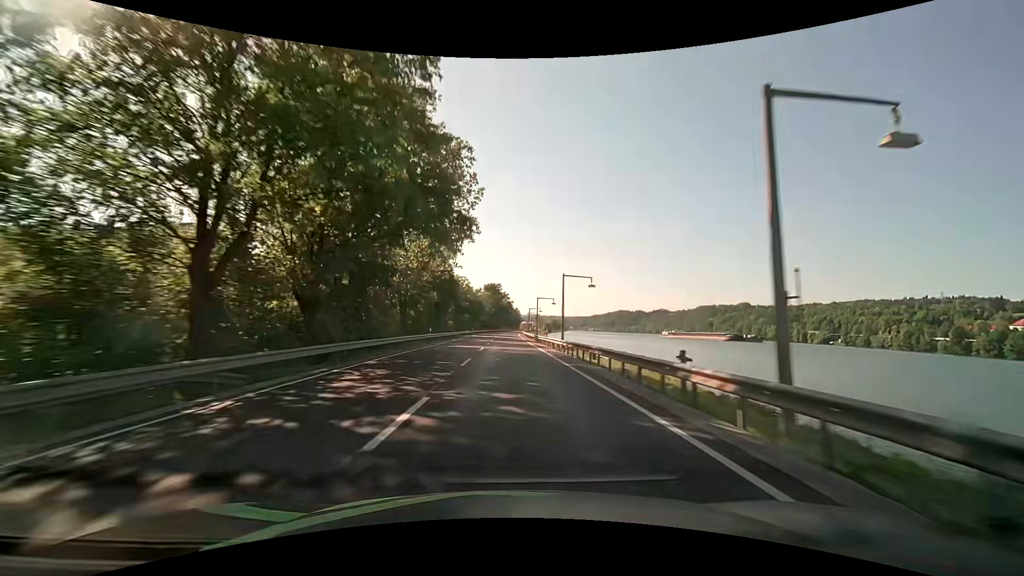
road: primary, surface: asphalt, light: Day
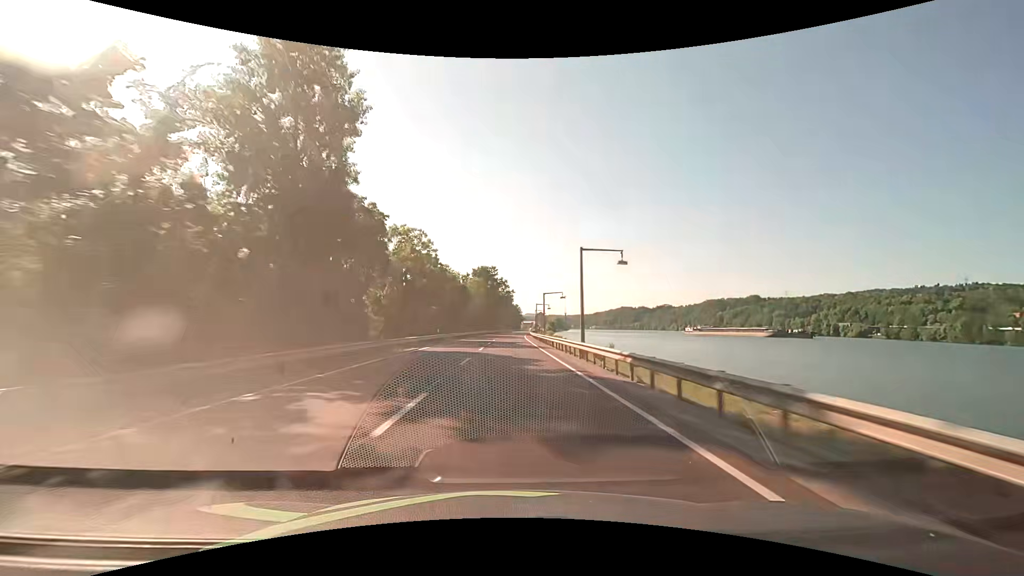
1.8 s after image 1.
(-0.1, +47.5) m; 0°
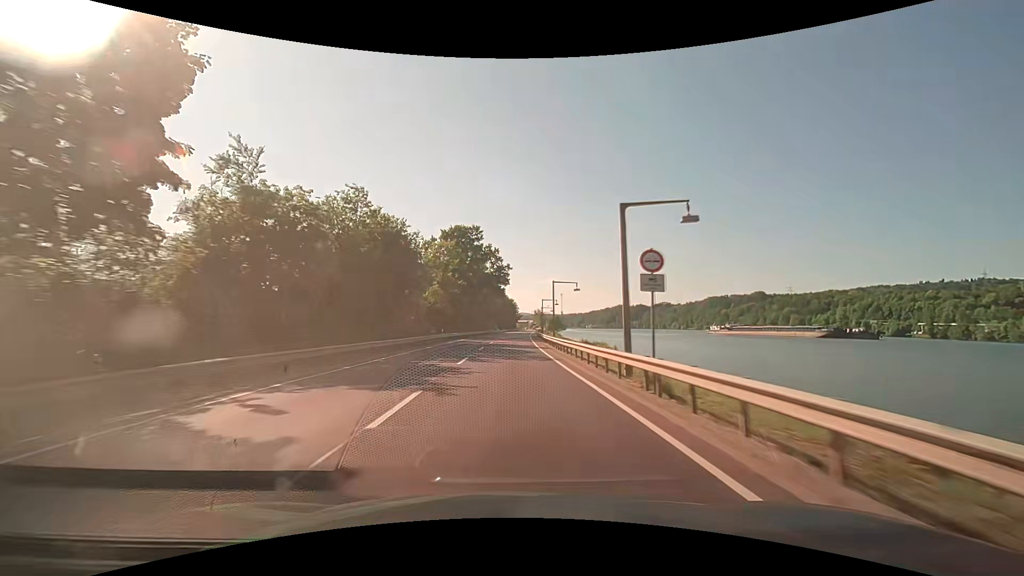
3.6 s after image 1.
(+0.1, +47.6) m; +1°
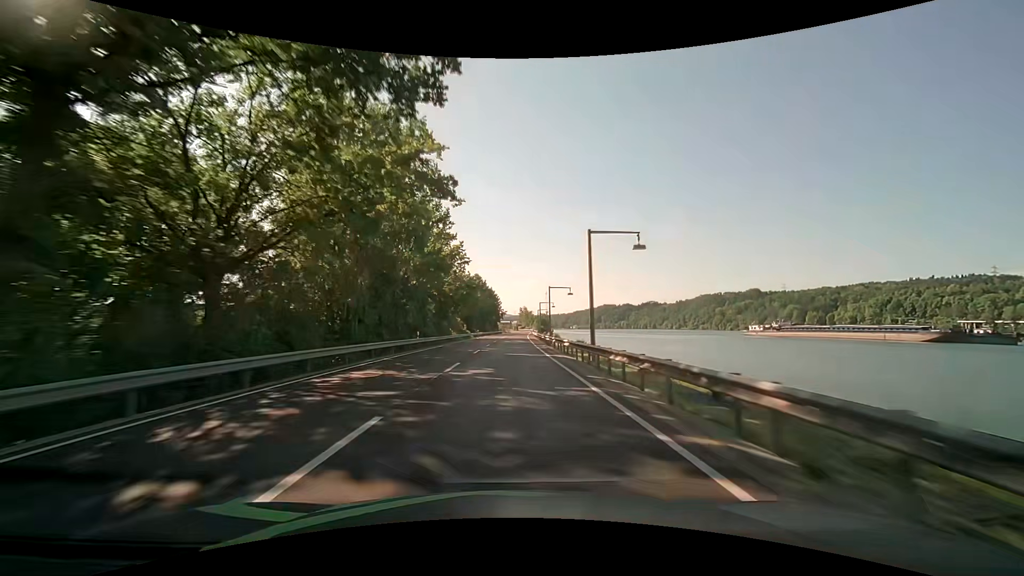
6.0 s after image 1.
(+1.0, +63.4) m; +2°
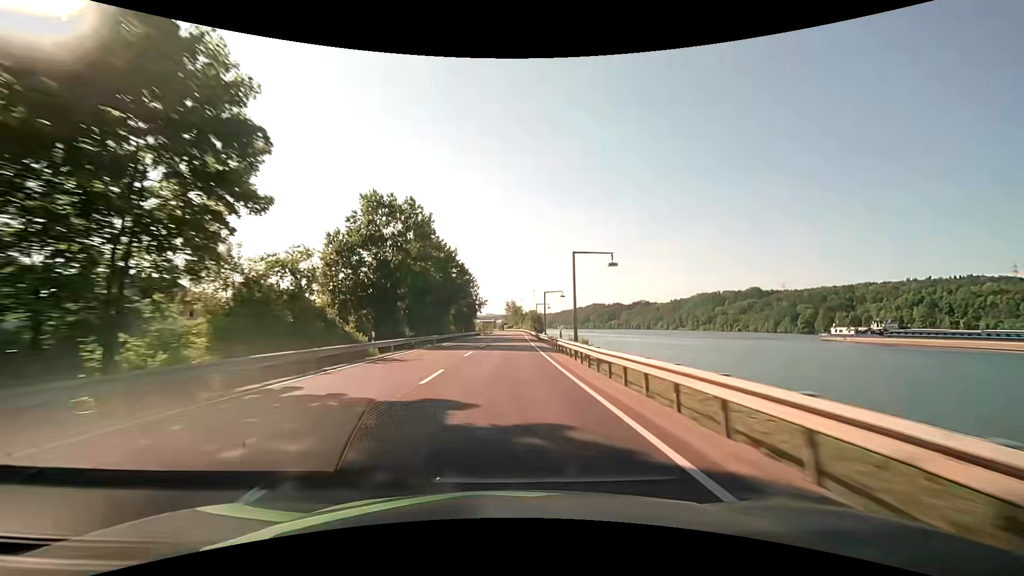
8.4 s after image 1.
(+0.9, +63.3) m; +2°
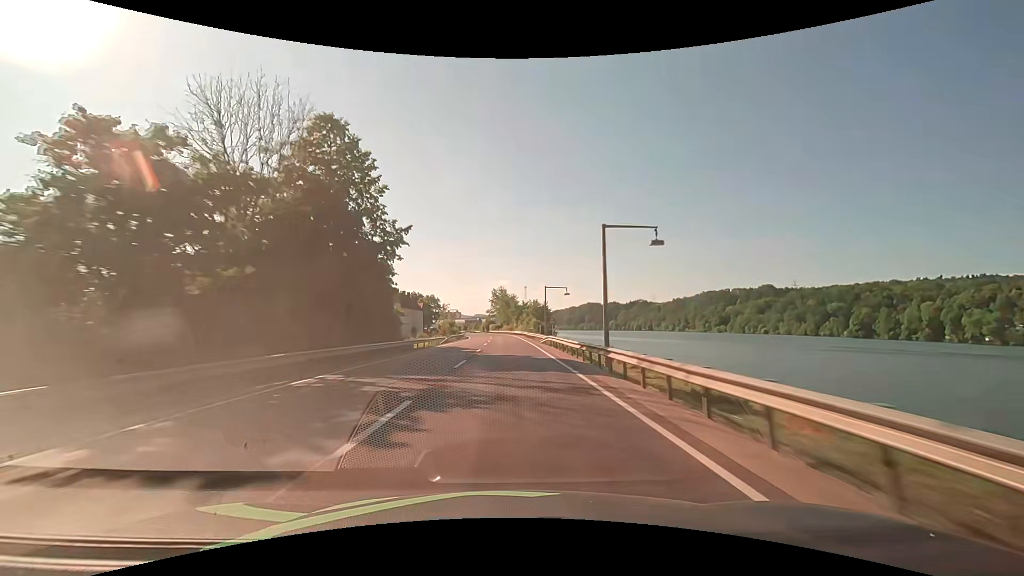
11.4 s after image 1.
(+0.7, +79.1) m; +1°
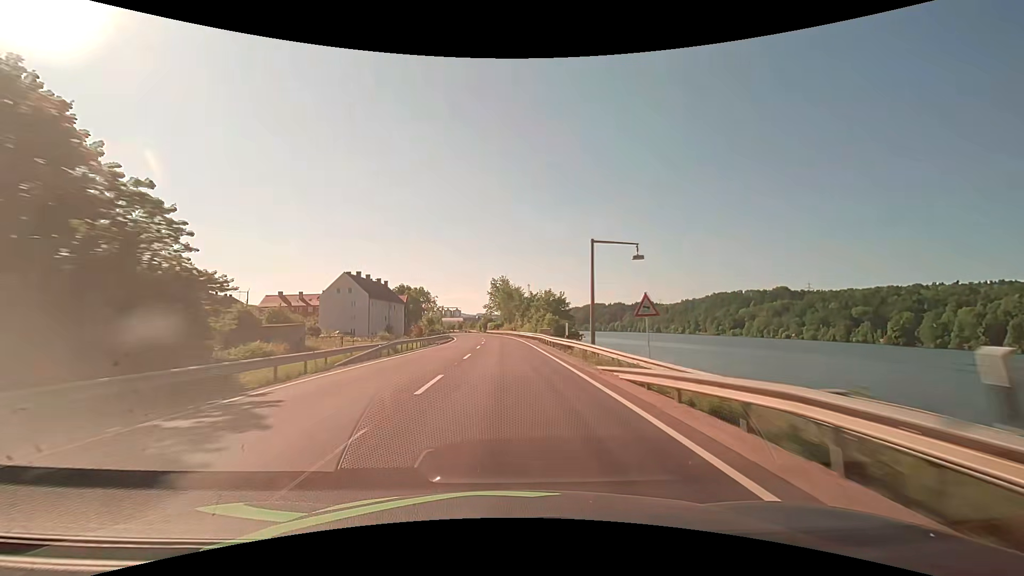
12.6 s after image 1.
(0.0, +31.4) m; 0°
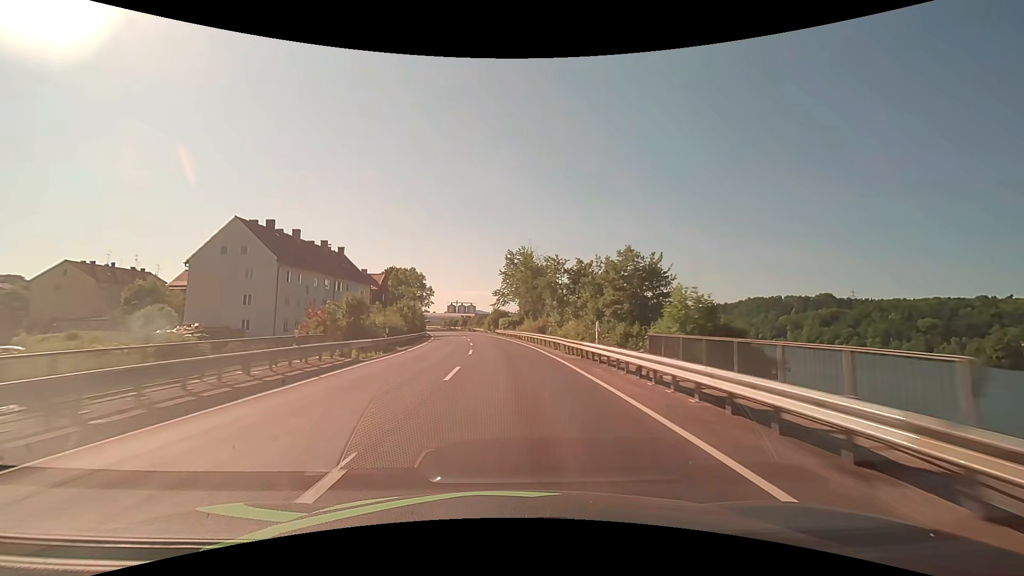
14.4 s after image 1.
(-0.6, +45.2) m; -2°
(0, +10) (0, +20) (-1, +30) (-1, +40) (-2, +50) (-3, +60) (-4, +70) (-6, +80) (-7, +90) (-9, +99) m
